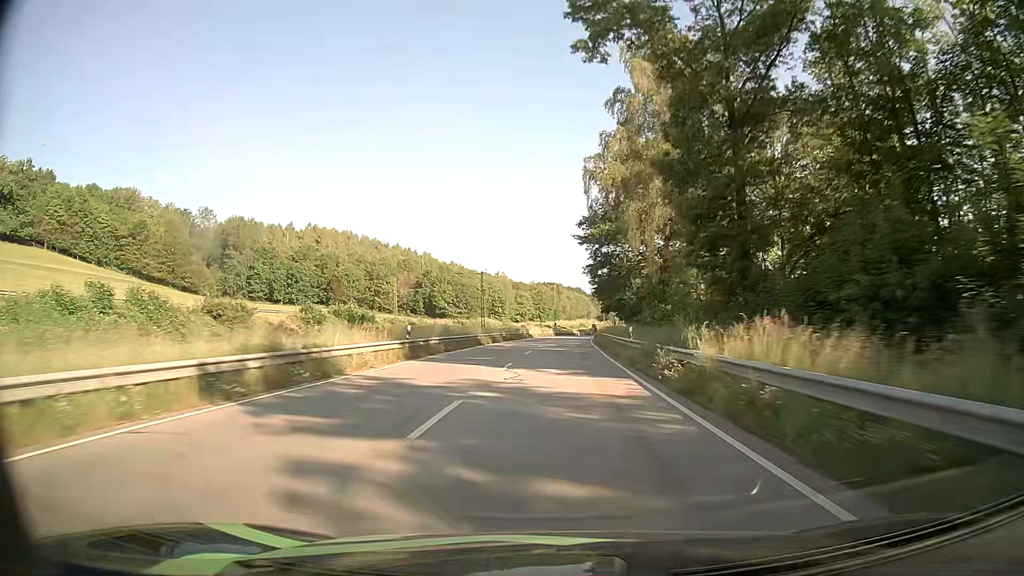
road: primary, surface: asphalt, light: Day
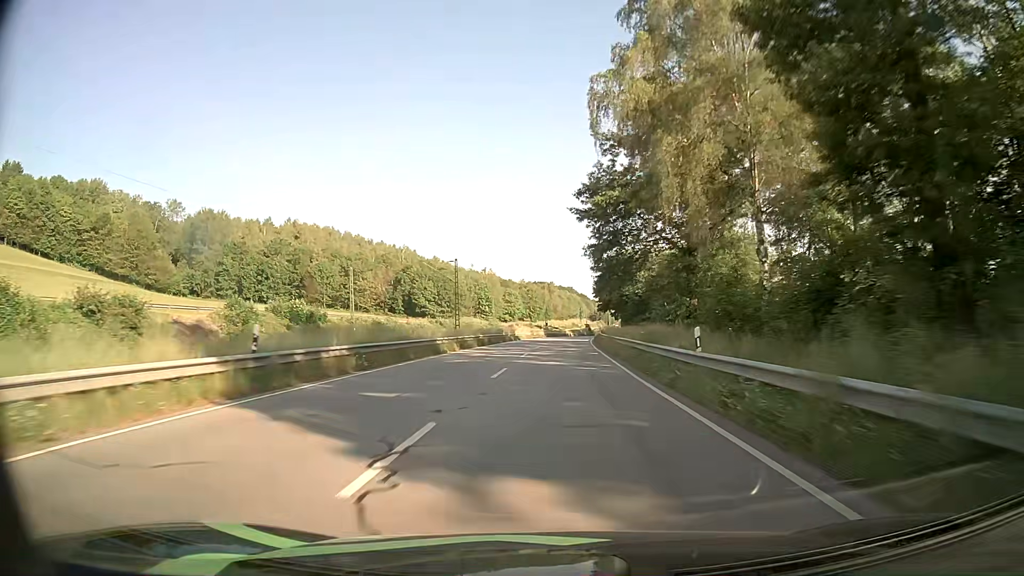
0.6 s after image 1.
(+0.1, +15.0) m; +1°
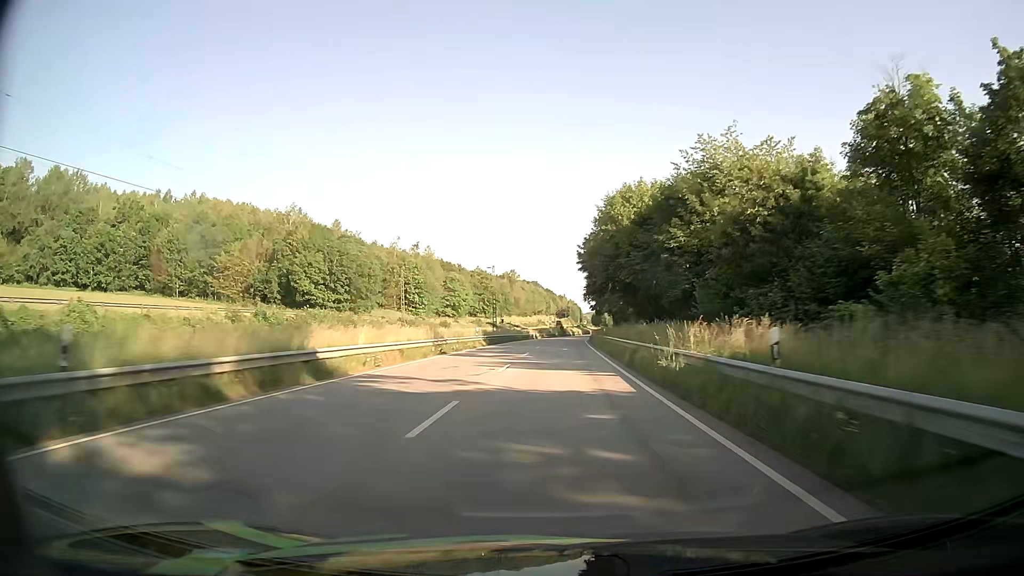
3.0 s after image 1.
(+1.5, +58.1) m; +3°
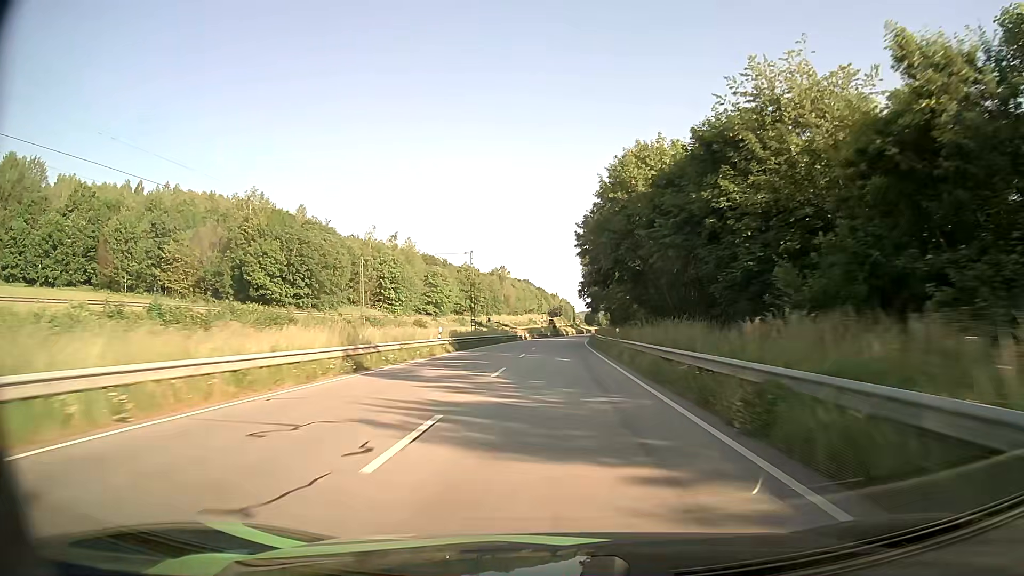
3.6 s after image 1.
(+0.1, +14.3) m; +1°
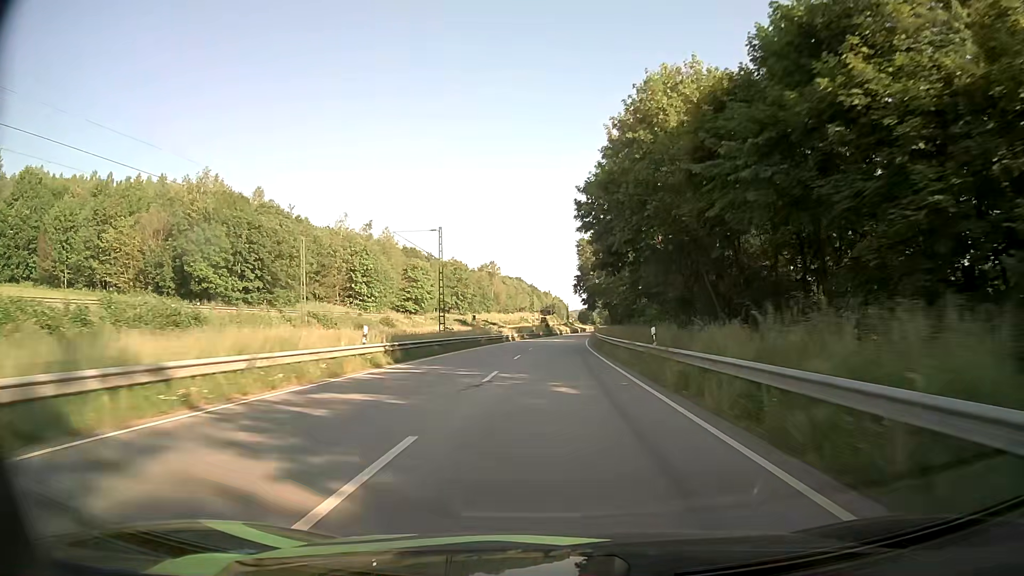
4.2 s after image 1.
(+0.1, +14.1) m; +1°
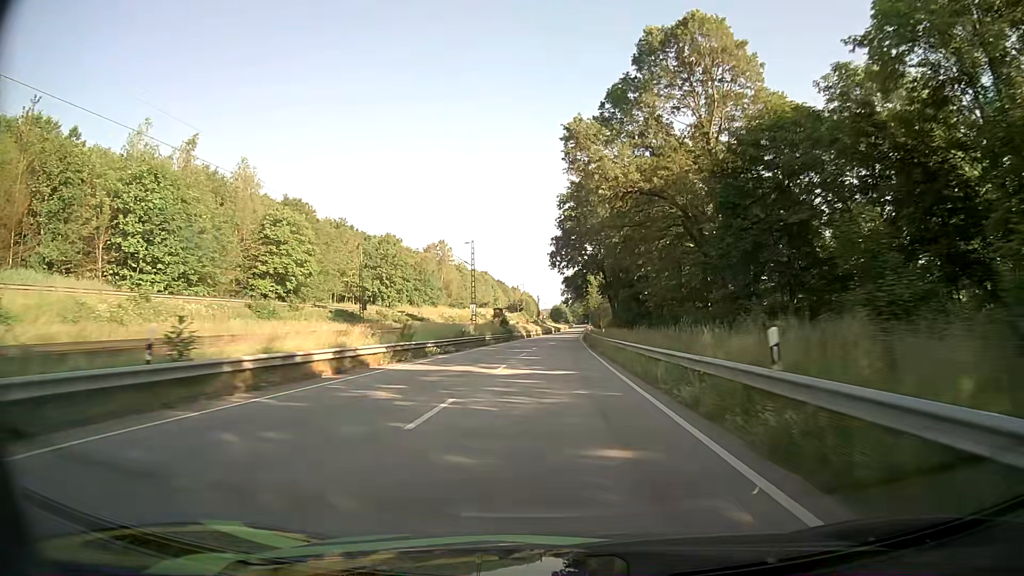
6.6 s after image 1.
(+1.3, +56.7) m; +3°
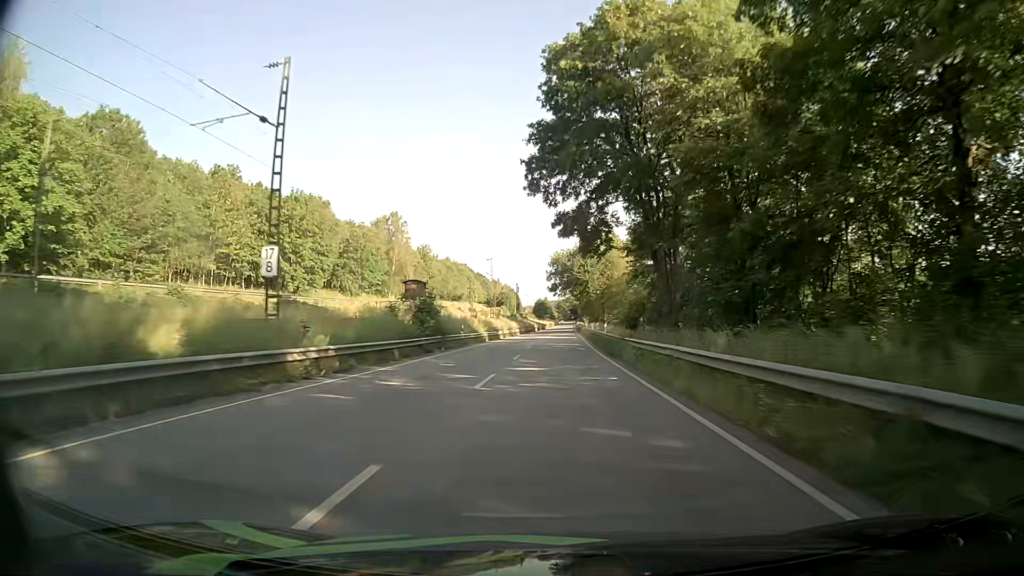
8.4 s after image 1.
(+0.5, +43.3) m; +1°
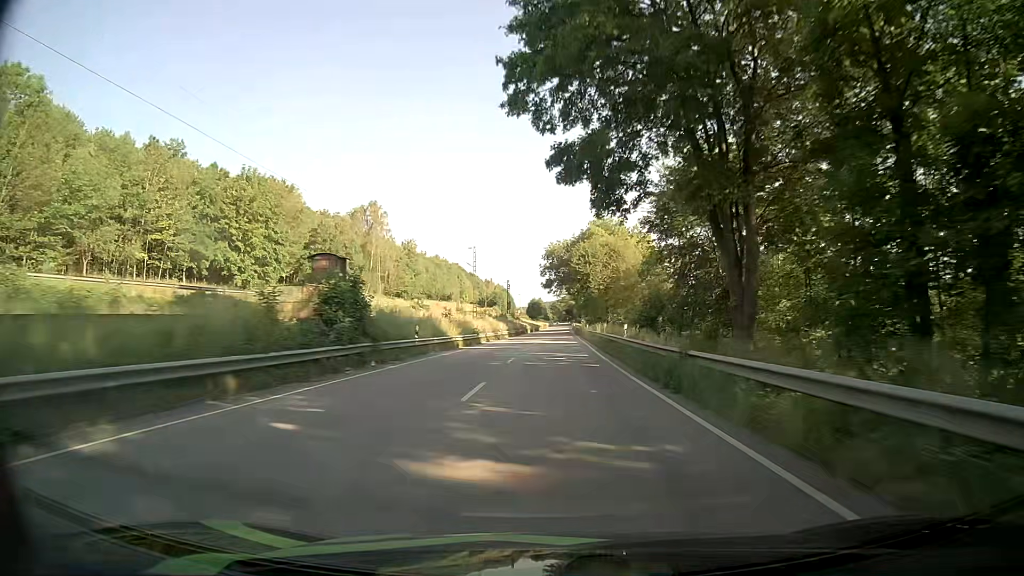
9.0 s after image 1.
(+0.1, +14.5) m; 0°
(0, +10) (0, +20) (0, +30) (0, +40) (+1, +50) (+1, +60) (+1, +70) (+1, +80) (+1, +90) (+2, +100) m
